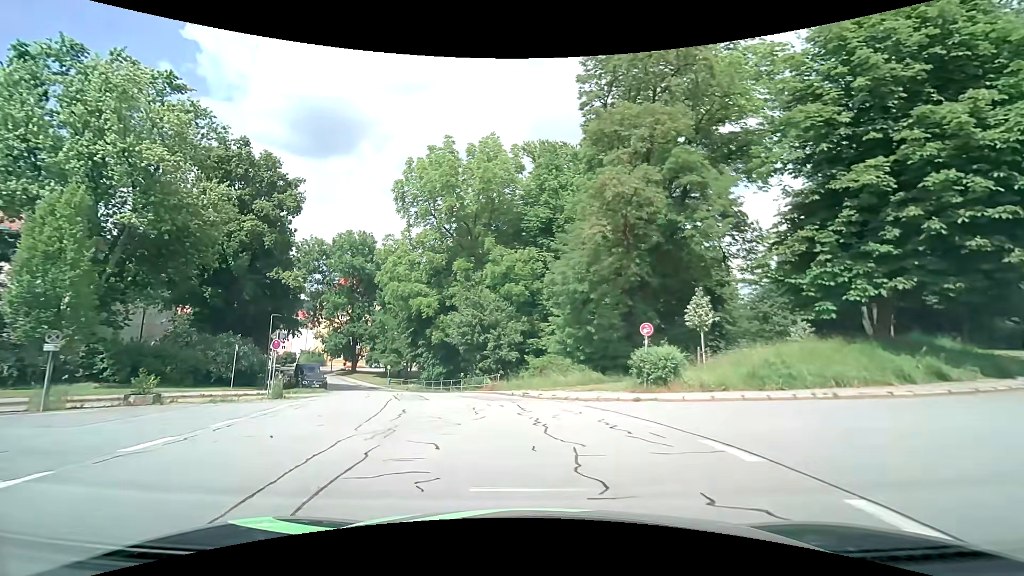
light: Day
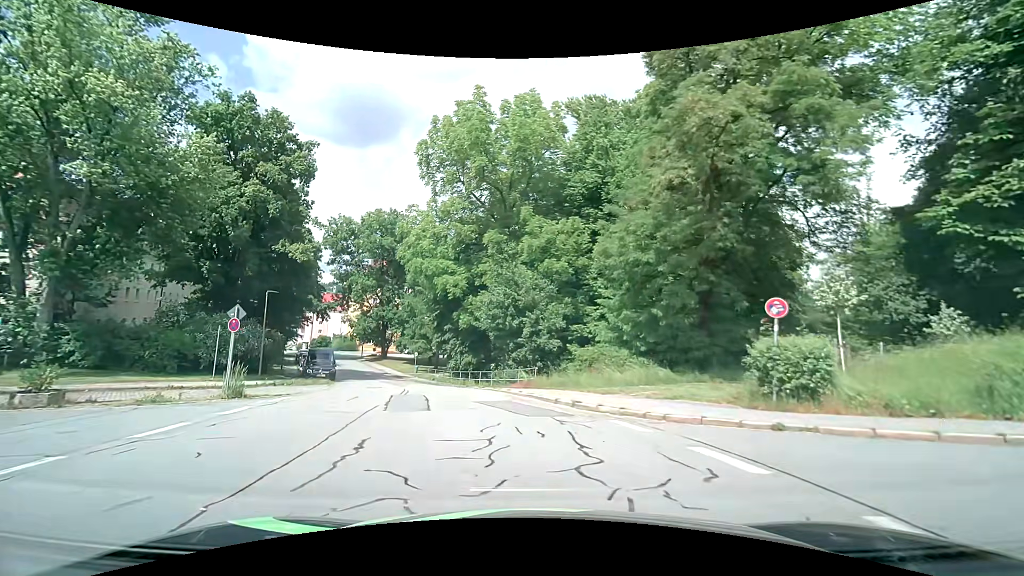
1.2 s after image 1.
(-0.2, +6.4) m; -4°
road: residential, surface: asphalt
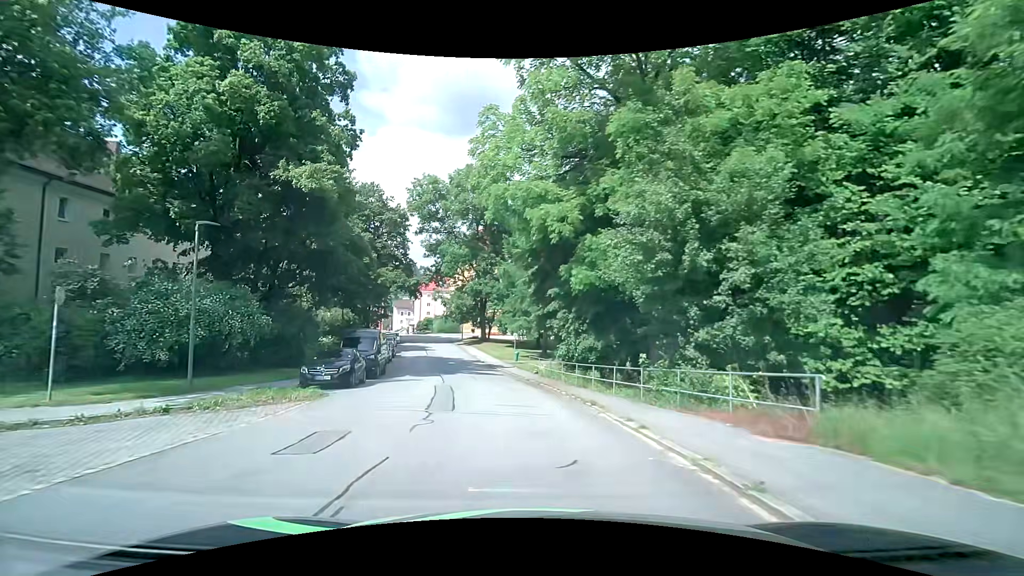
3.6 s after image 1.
(-1.7, +15.7) m; -12°
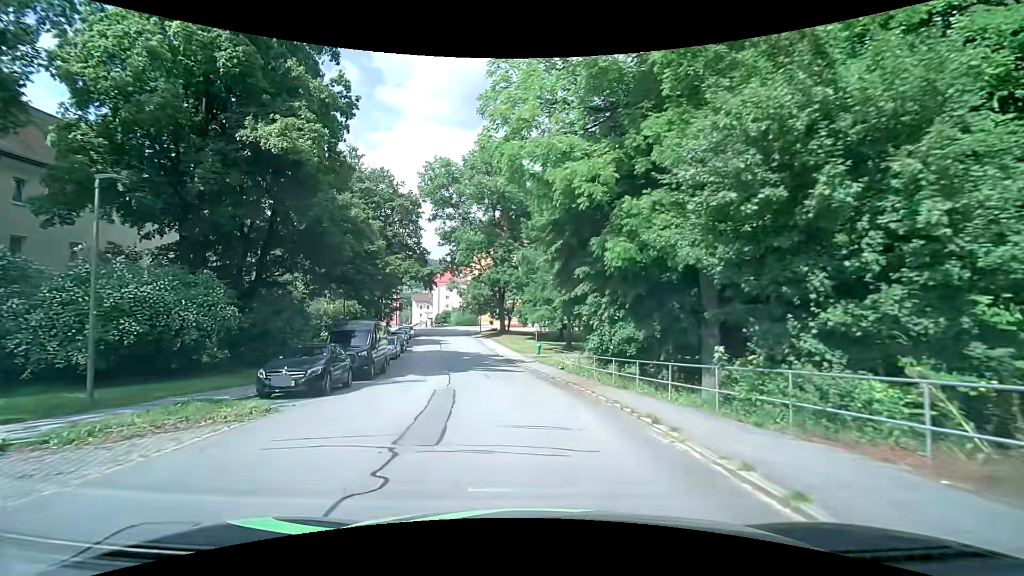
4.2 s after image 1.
(-0.1, +4.3) m; -3°
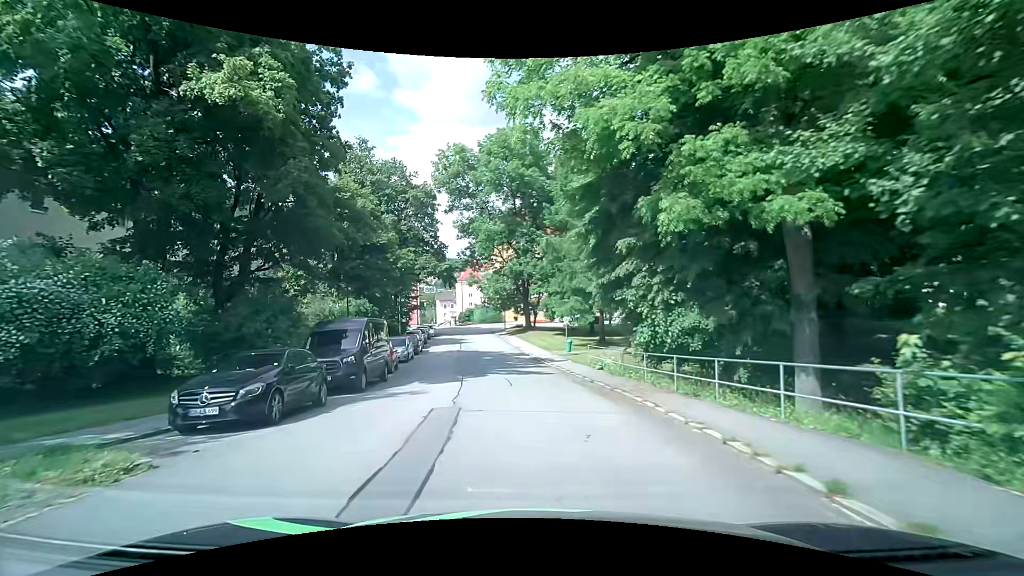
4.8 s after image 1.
(-0.1, +4.4) m; -3°
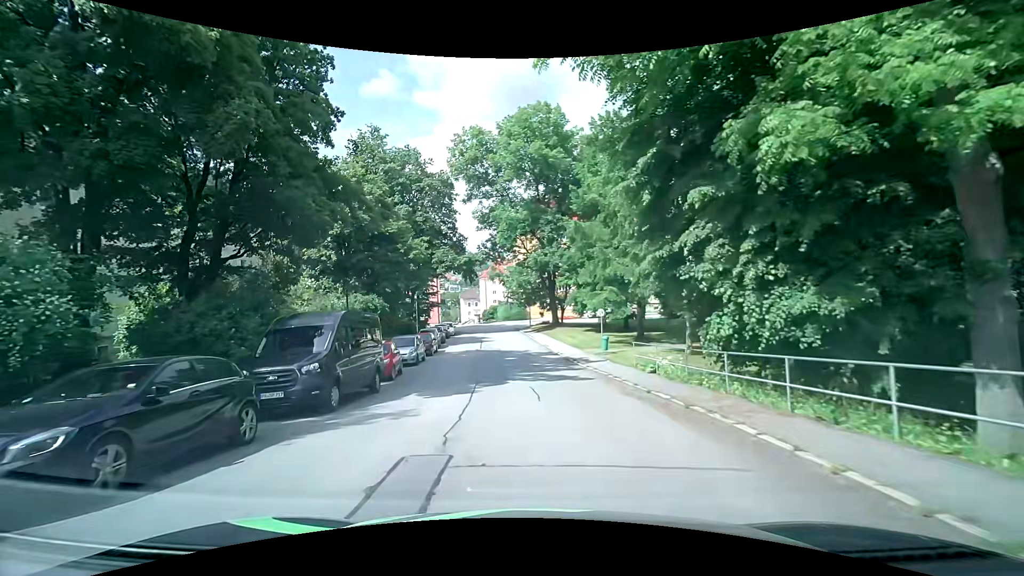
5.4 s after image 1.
(-0.1, +4.6) m; -3°
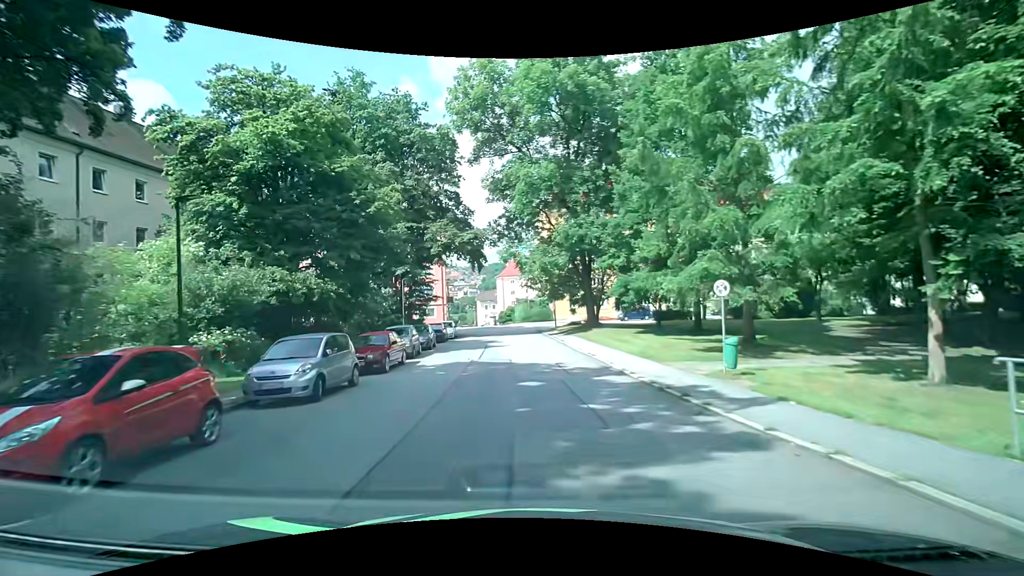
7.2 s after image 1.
(-0.8, +14.5) m; -2°
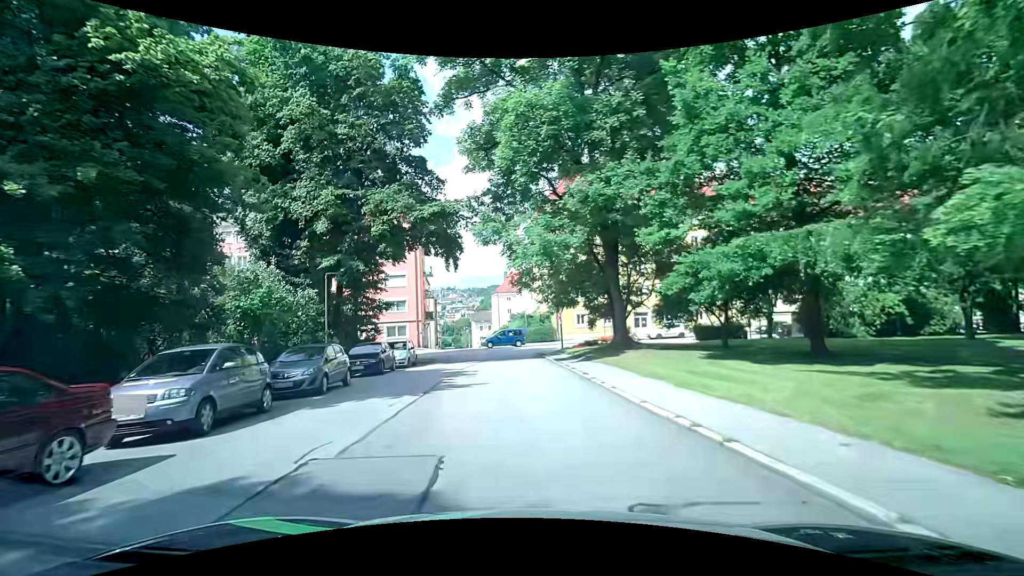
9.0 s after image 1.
(-0.1, +14.2) m; 0°
